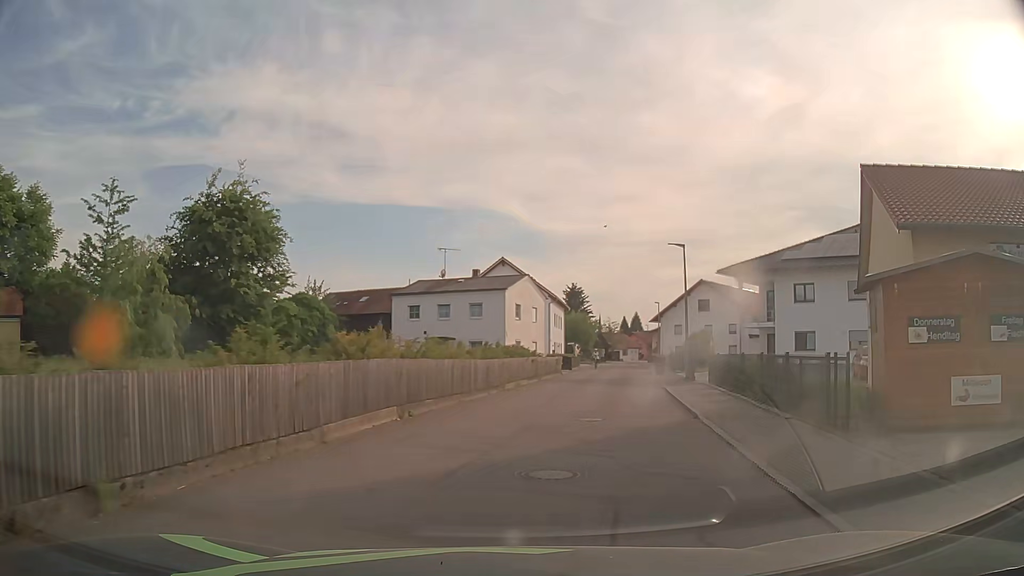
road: residential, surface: asphalt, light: Day
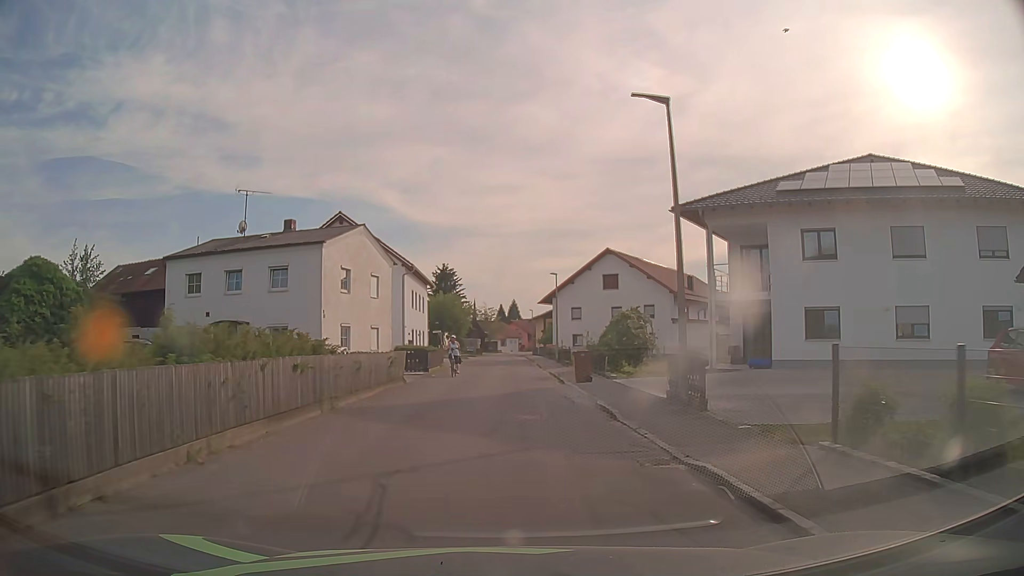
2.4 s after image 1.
(+2.1, +18.3) m; +10°
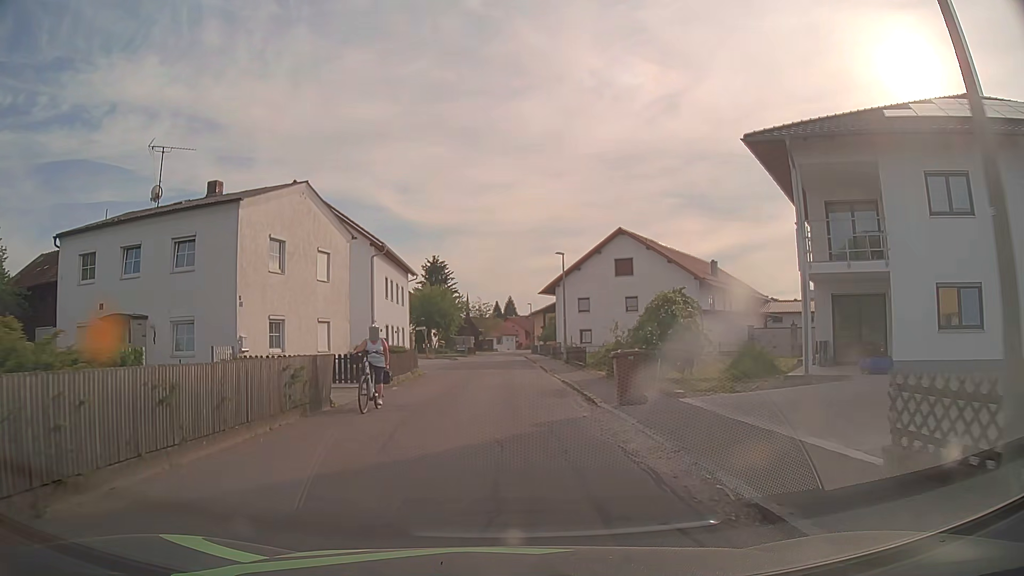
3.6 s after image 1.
(0.0, +9.2) m; 0°
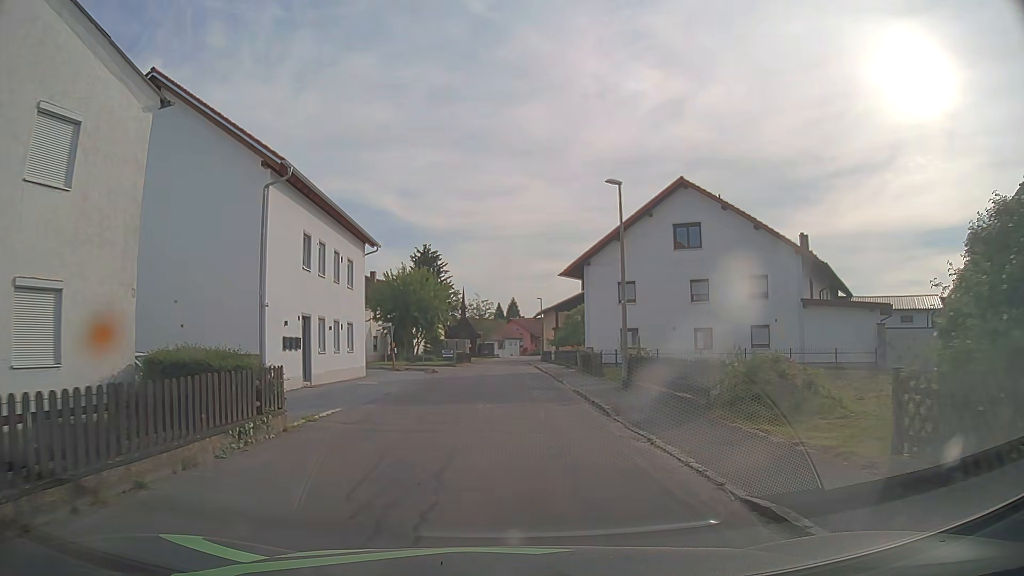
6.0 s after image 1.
(-0.2, +17.7) m; -1°
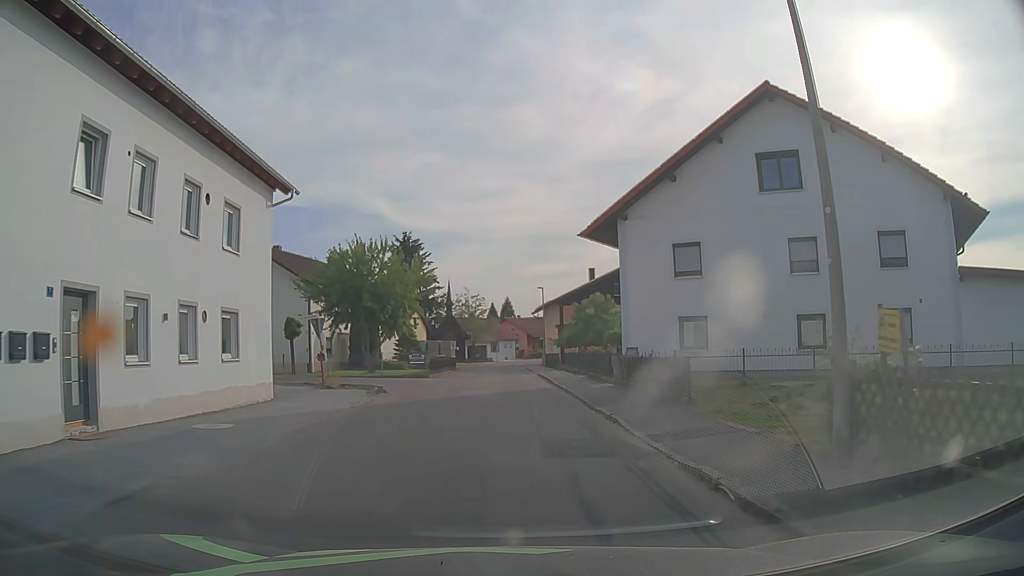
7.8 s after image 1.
(+0.2, +13.5) m; +1°
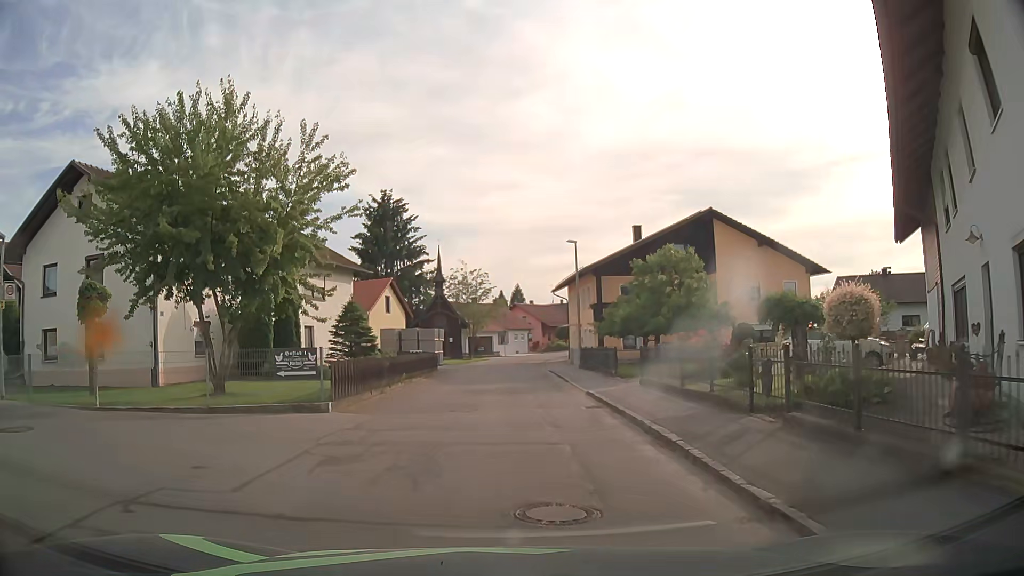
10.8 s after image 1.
(-0.3, +19.8) m; -3°
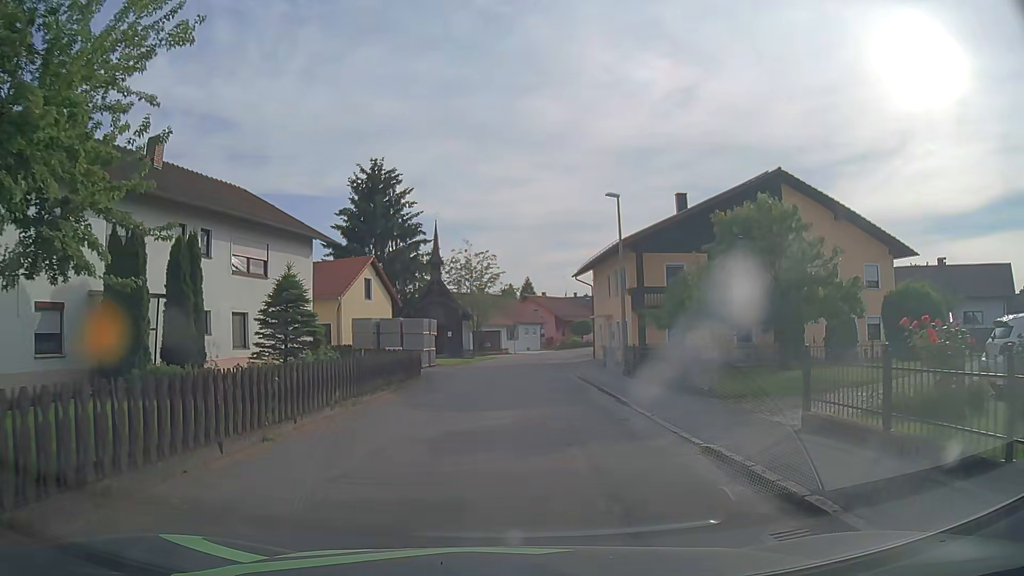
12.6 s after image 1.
(+0.2, +9.9) m; +1°
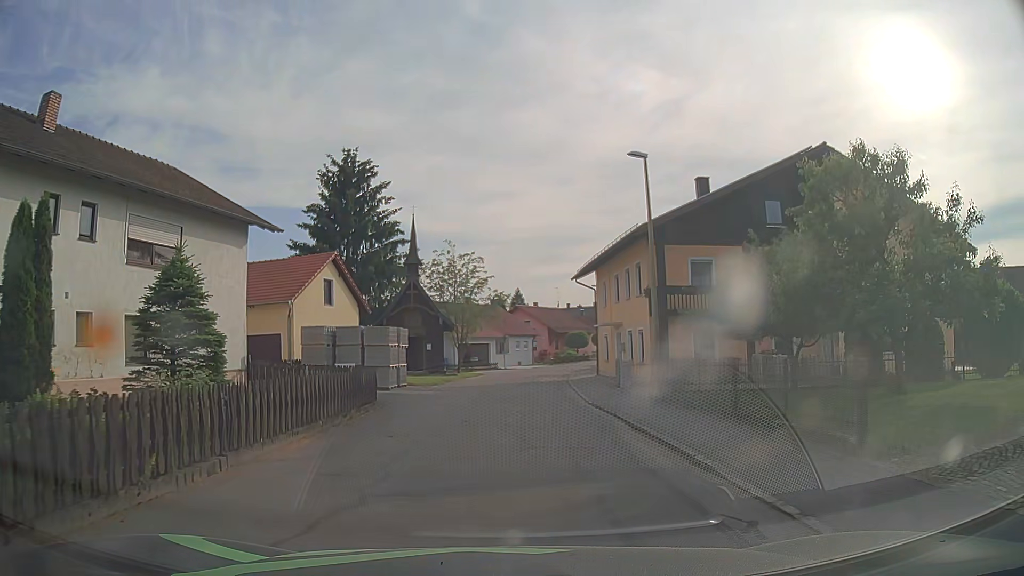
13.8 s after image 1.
(0.0, +6.5) m; 0°
(0, +10) (0, +20) (+1, +30) (+2, +40) (+3, +50) (+6, +59) (+9, +69) (+13, +78) (+17, +87) (+21, +96) m
